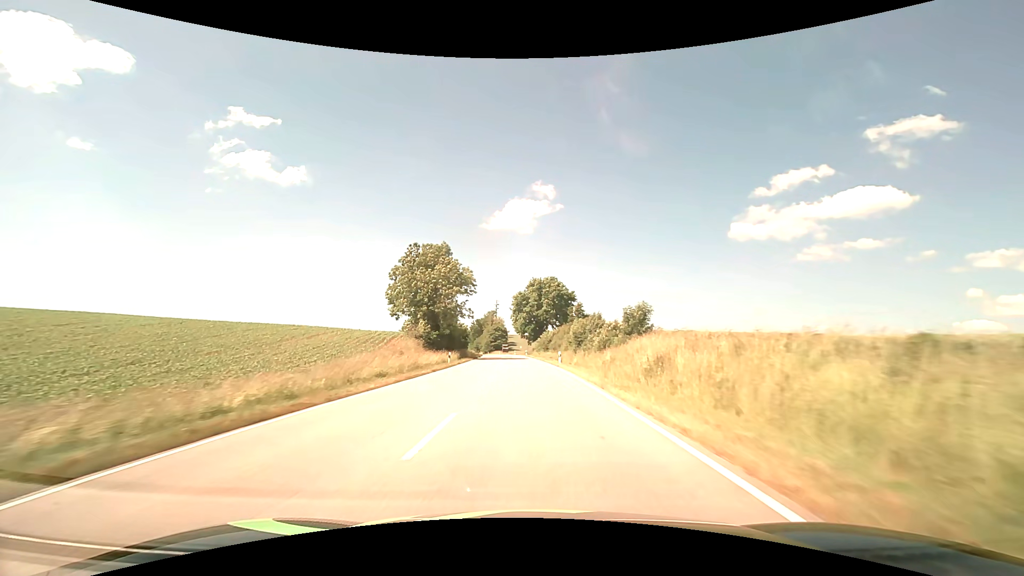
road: secondary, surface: asphalt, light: Day
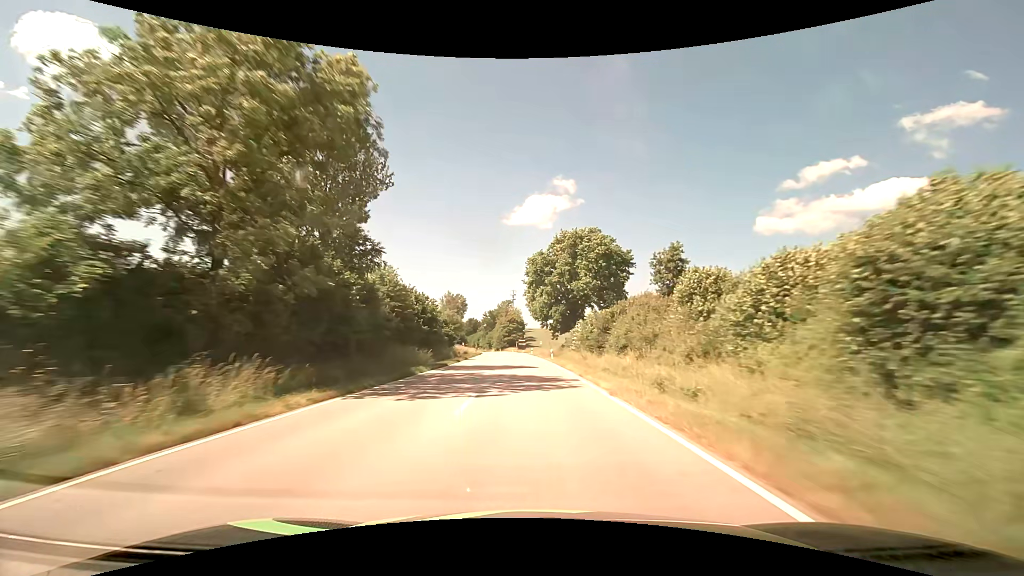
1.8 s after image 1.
(-1.0, +44.2) m; -2°
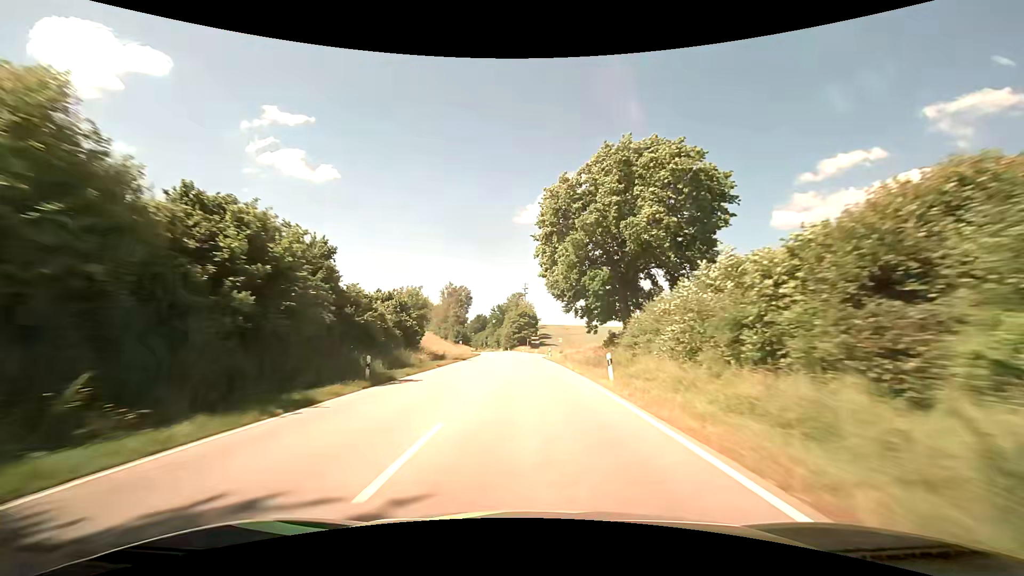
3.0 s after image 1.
(-0.3, +29.3) m; -1°
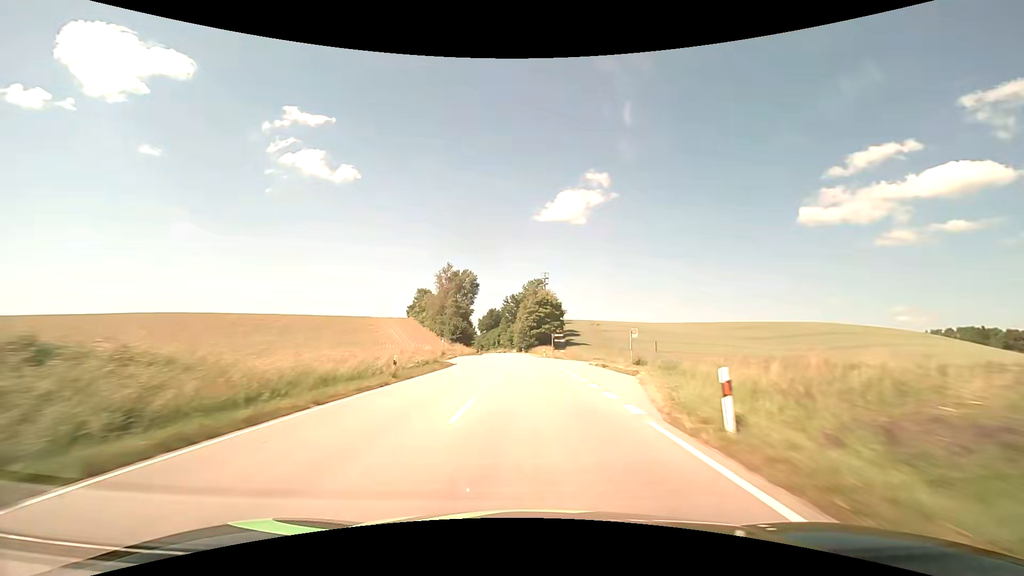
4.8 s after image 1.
(-0.9, +43.7) m; -2°
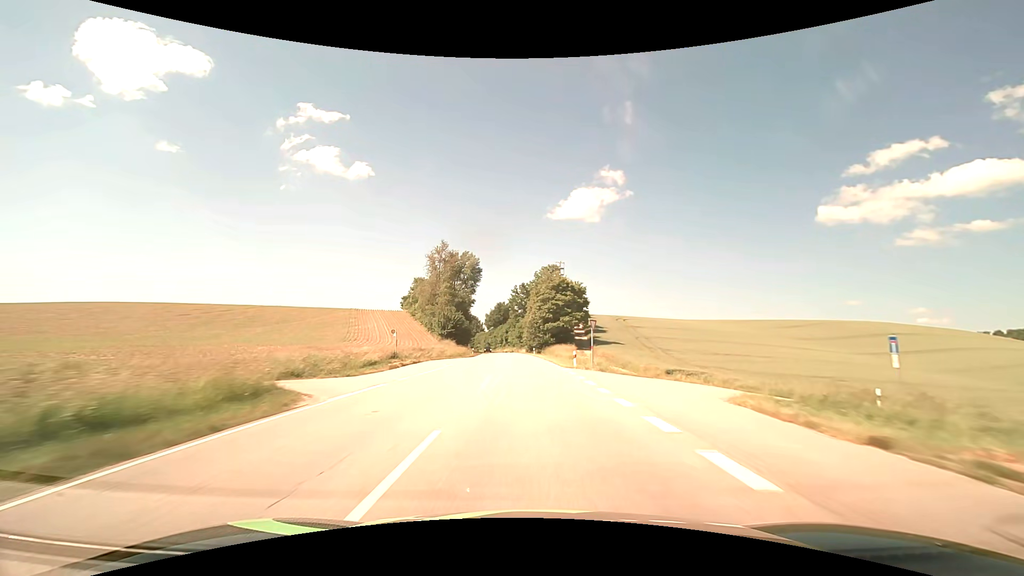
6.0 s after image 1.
(-0.4, +29.1) m; -2°
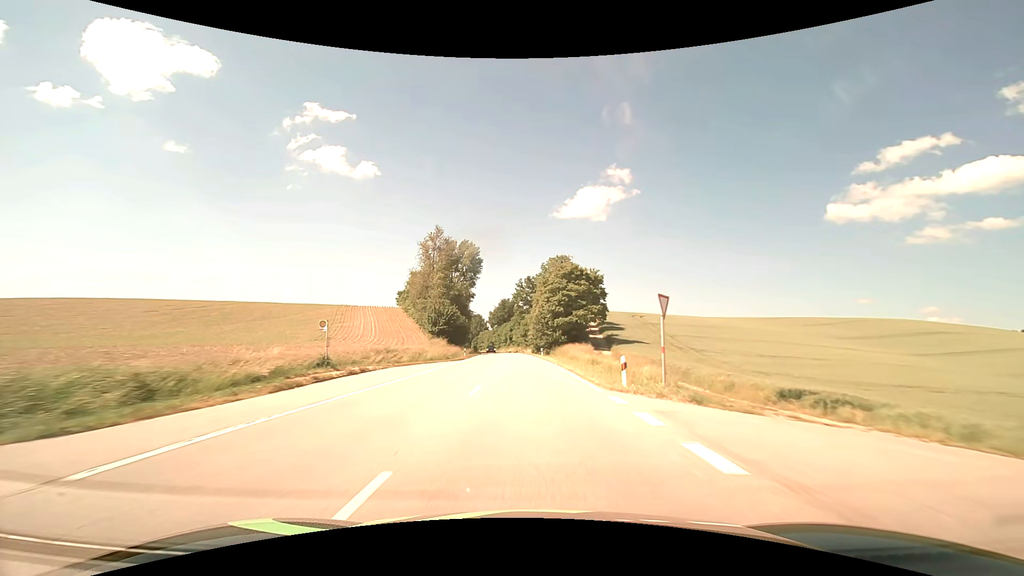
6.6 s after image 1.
(-0.1, +14.5) m; -1°
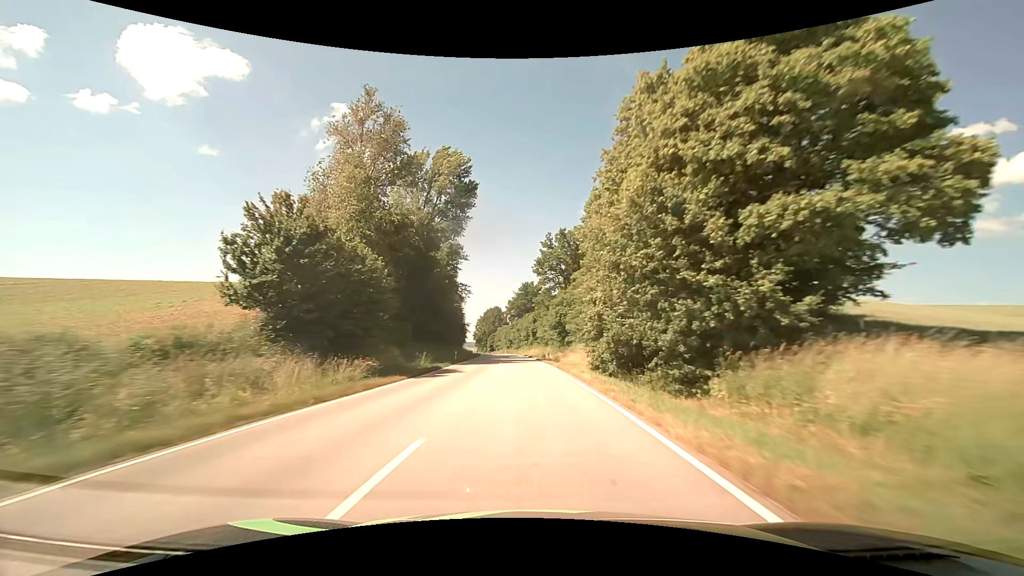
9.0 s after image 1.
(-1.6, +58.2) m; -3°
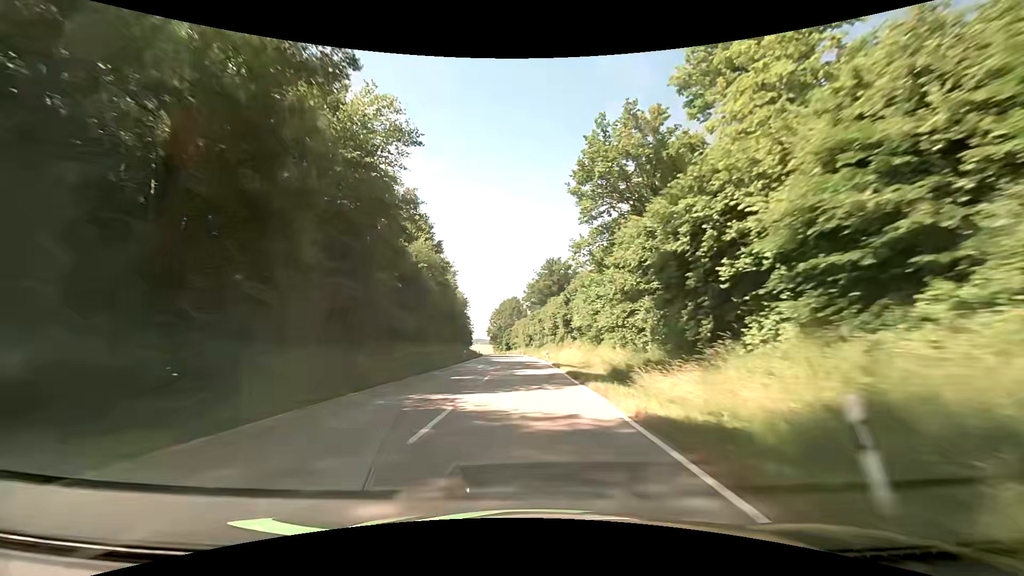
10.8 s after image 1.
(-1.0, +44.2) m; -2°
